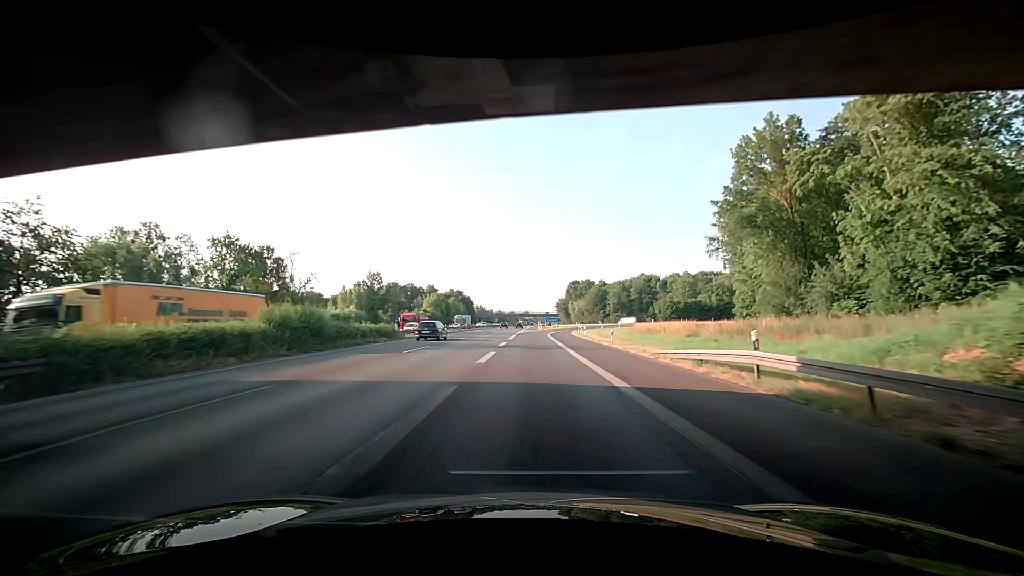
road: motorway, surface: asphalt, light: Day
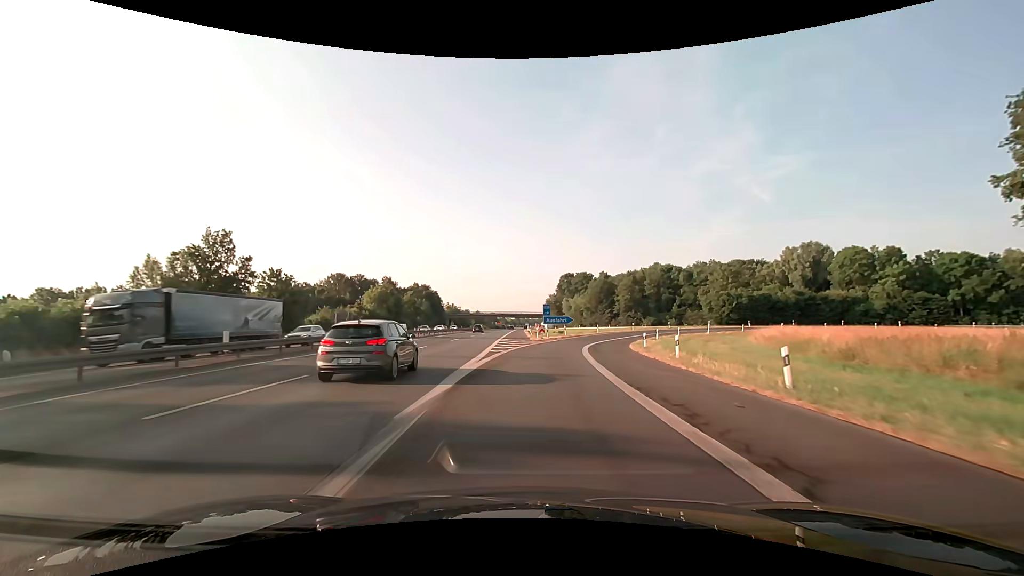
(+0.9, +50.8) m; +3°
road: motorway_link
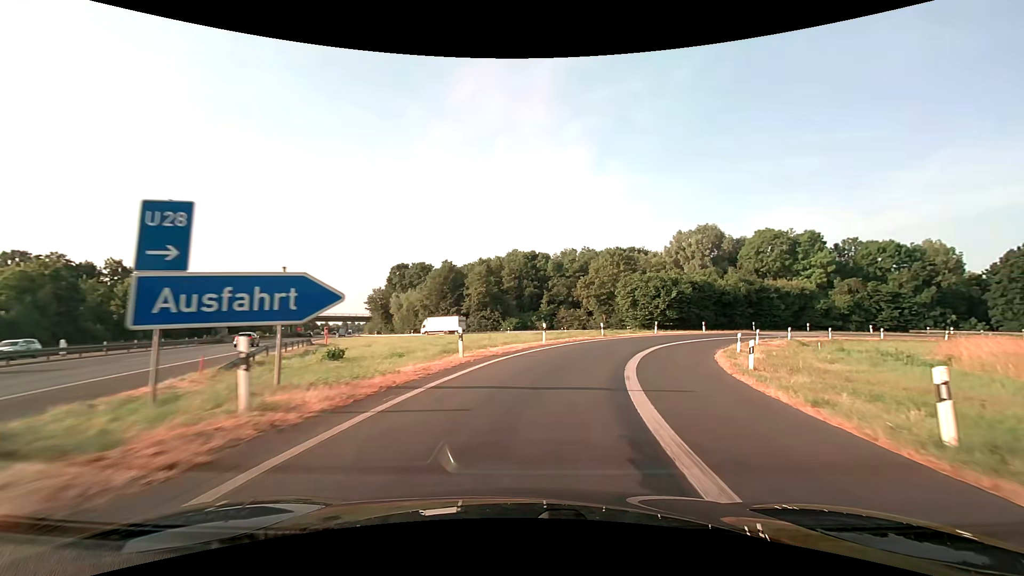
(+5.1, +46.4) m; +17°
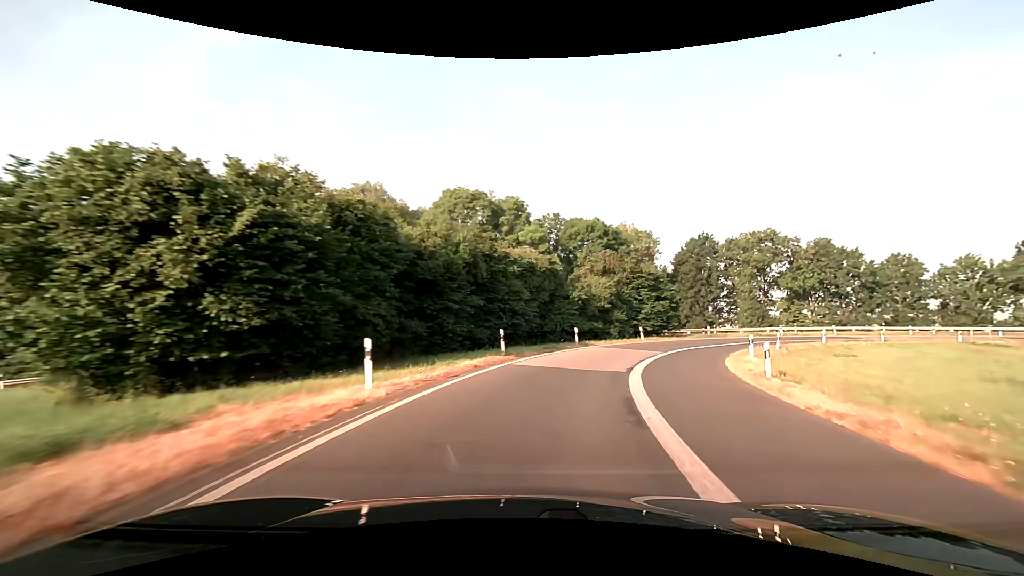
(+13.8, +41.8) m; +38°
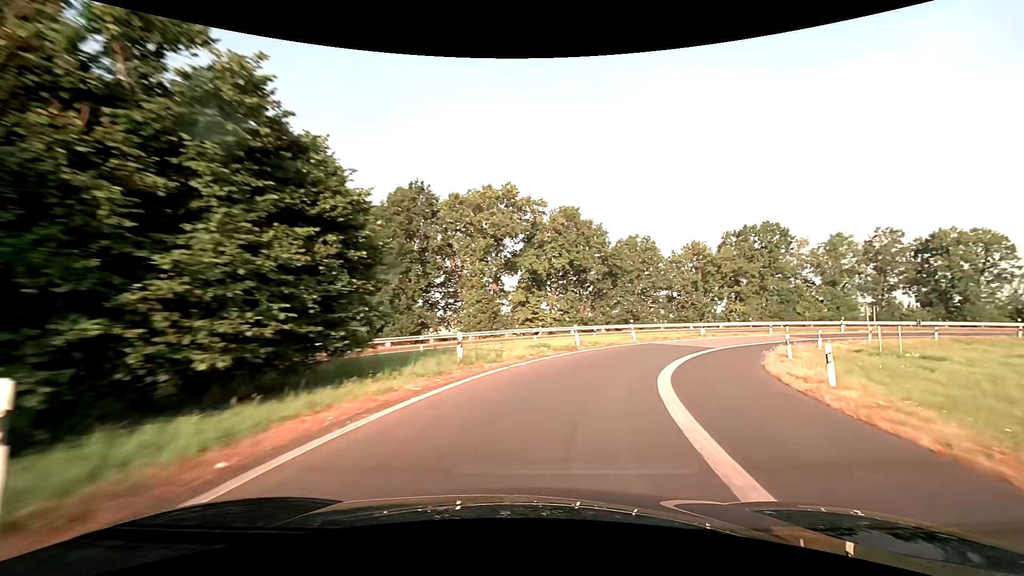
(+8.6, +33.7) m; +34°
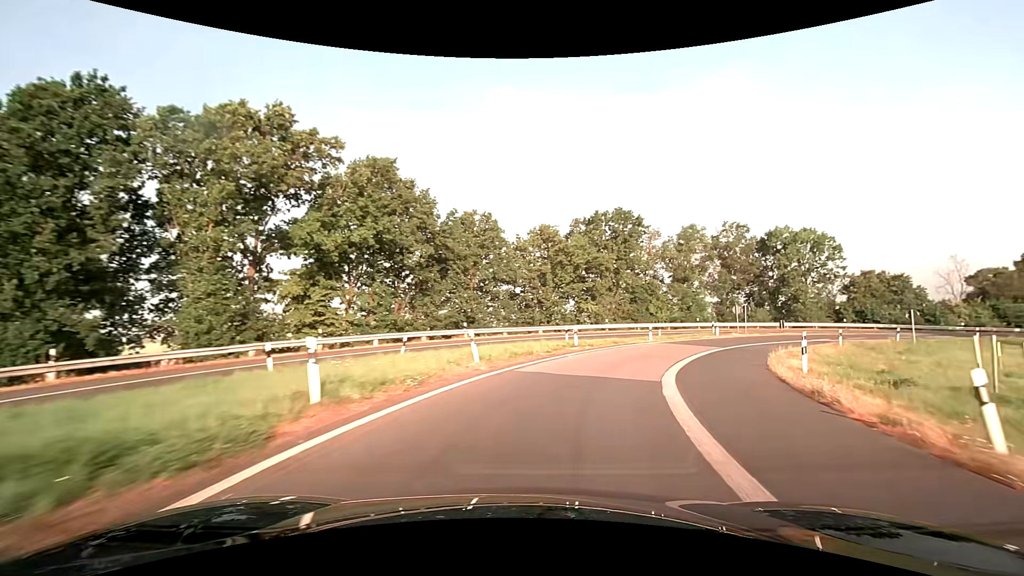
(+2.5, +17.0) m; +19°
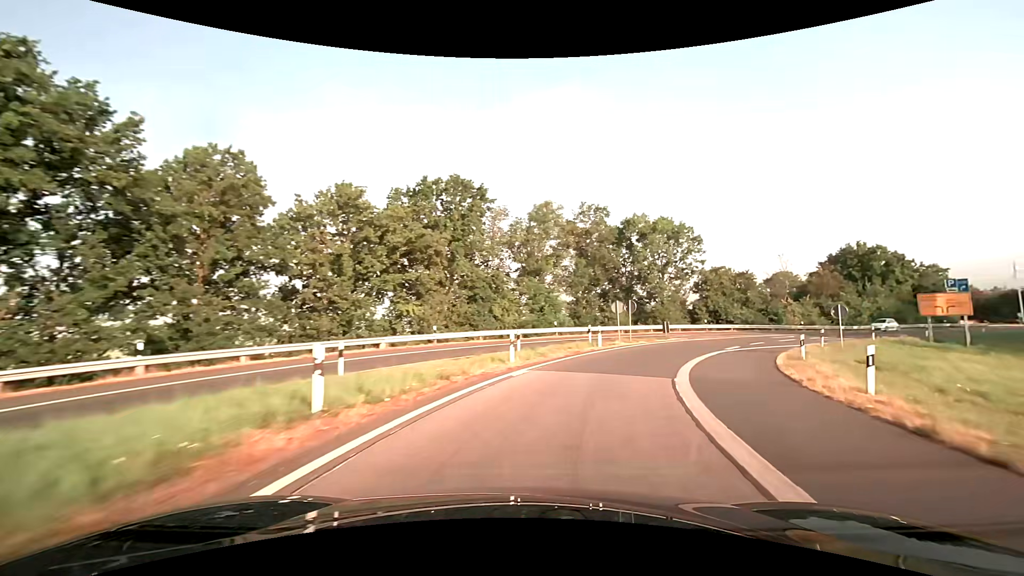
(+2.5, +16.8) m; +19°
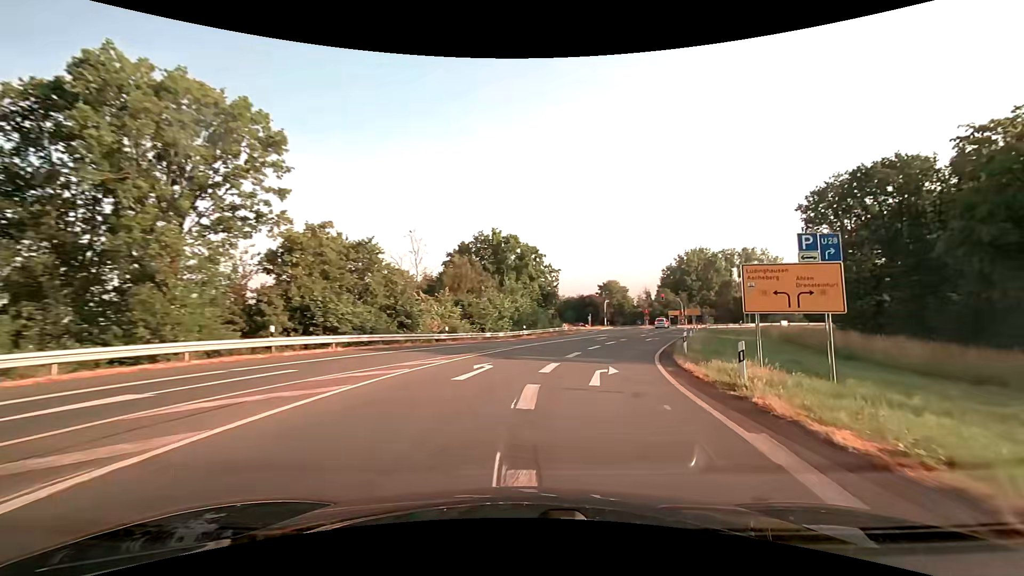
(+10.8, +30.7) m; +42°
(+1, +10) (+3, +20) (+6, +29) (+9, +39) (+13, +48) (+16, +57) (+20, +67) (+24, +76) (+29, +84) (+37, +91) m
